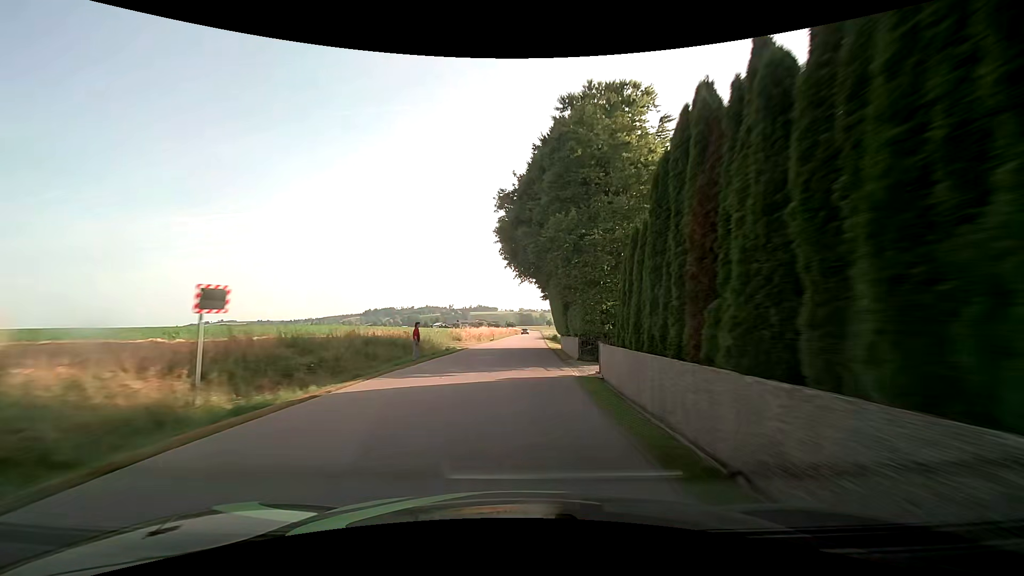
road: tertiary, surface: asphalt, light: Day
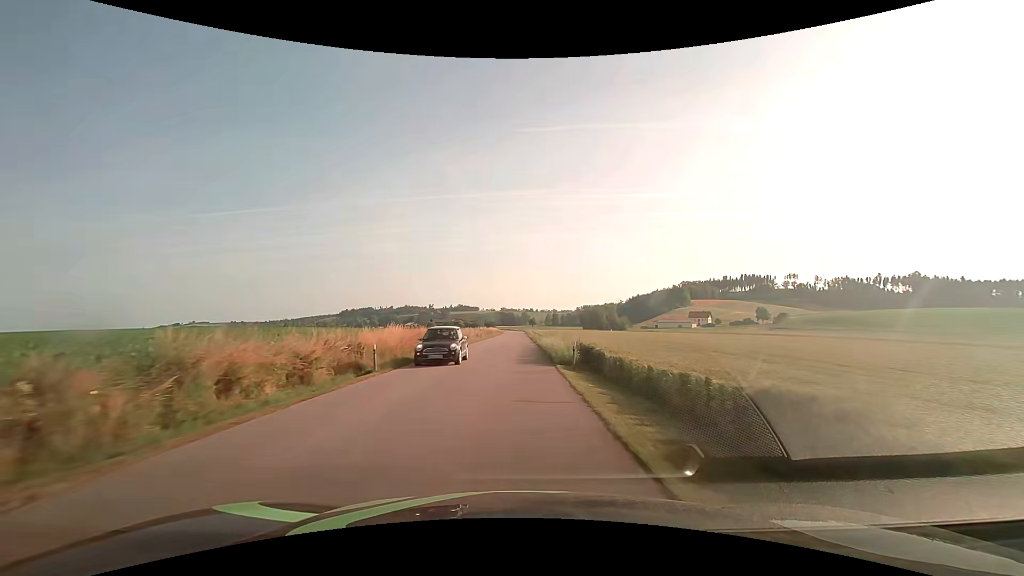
(+0.9, +42.5) m; +2°
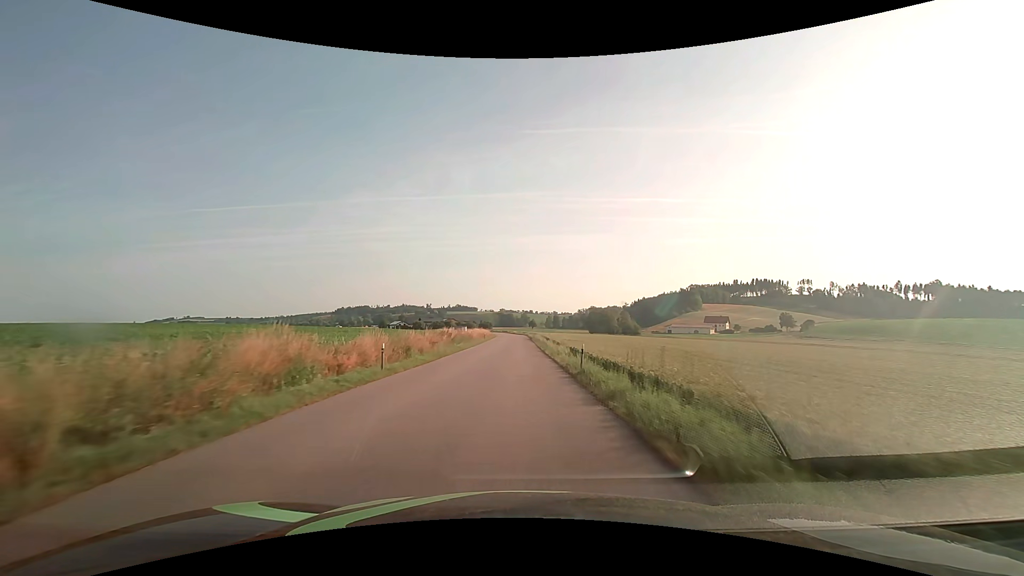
(+0.1, +43.6) m; 0°
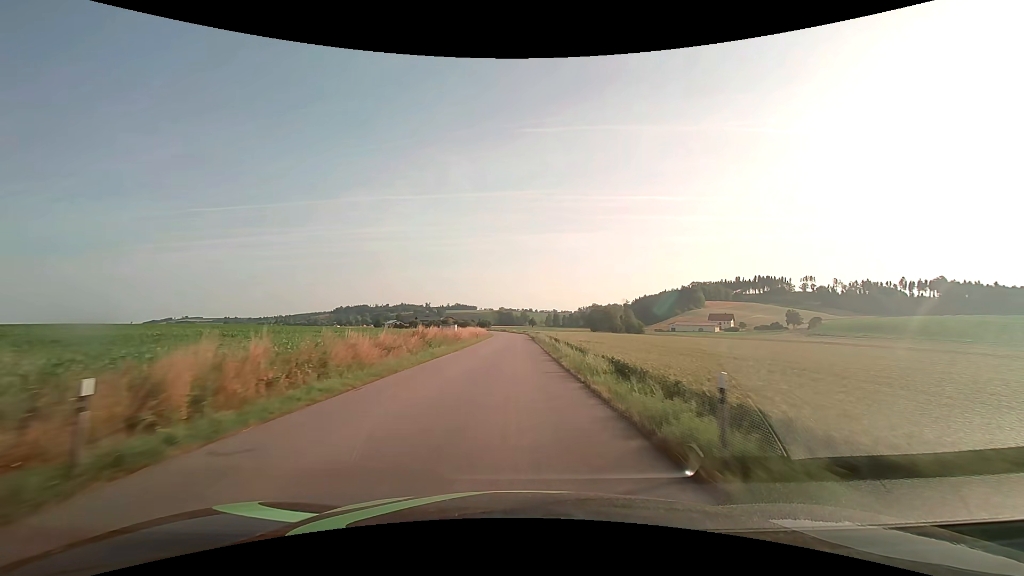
(0.0, +11.1) m; 0°
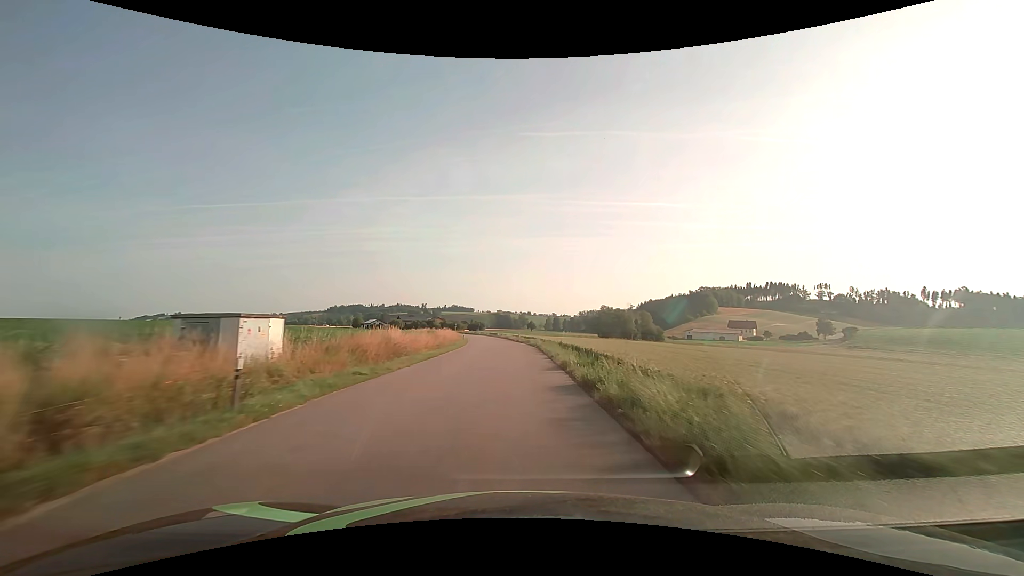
(0.0, +45.3) m; 0°
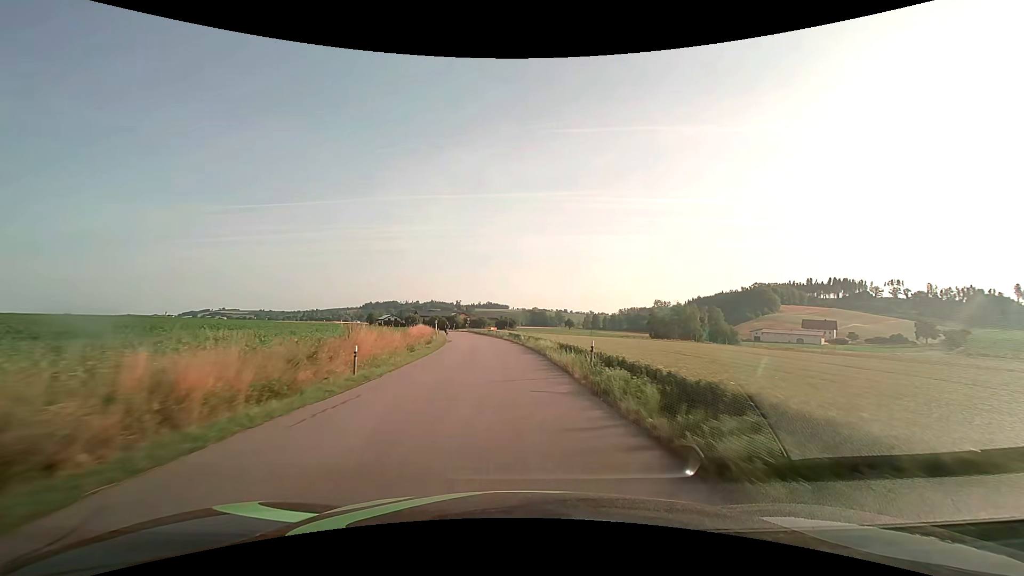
(-0.8, +45.2) m; -4°
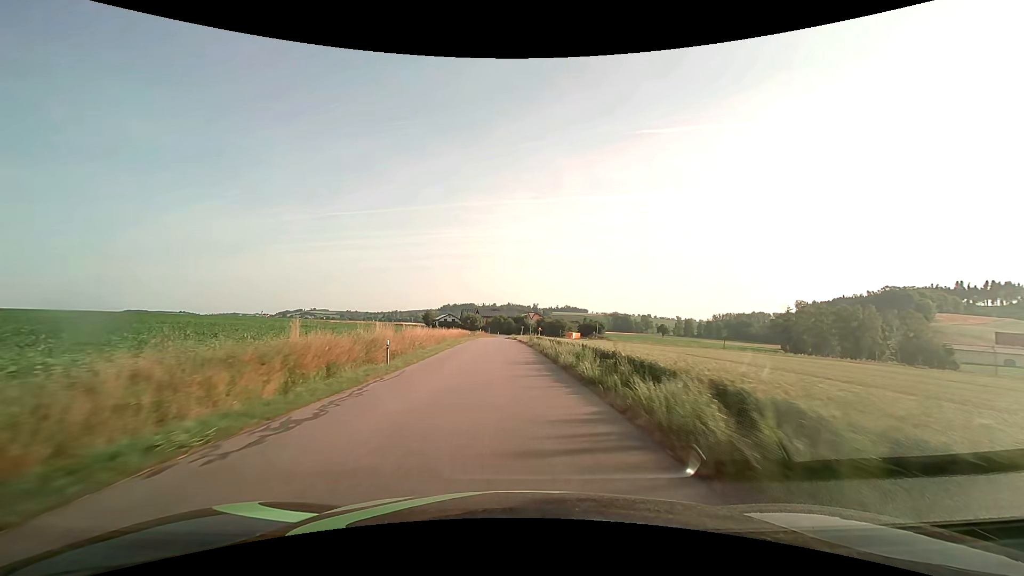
(-3.9, +54.9) m; -9°
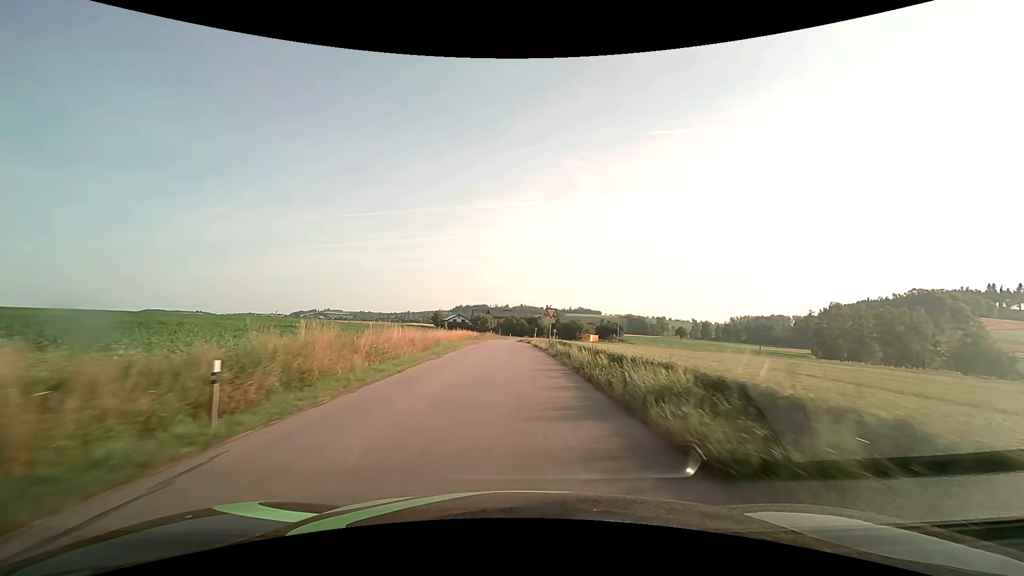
(-0.2, +10.8) m; -2°
(0, +10) (0, +20) (0, +30) (-1, +40) (-1, +50) (-1, +60) (-1, +70) (-2, +80) (-2, +90) (-1, +100) m
